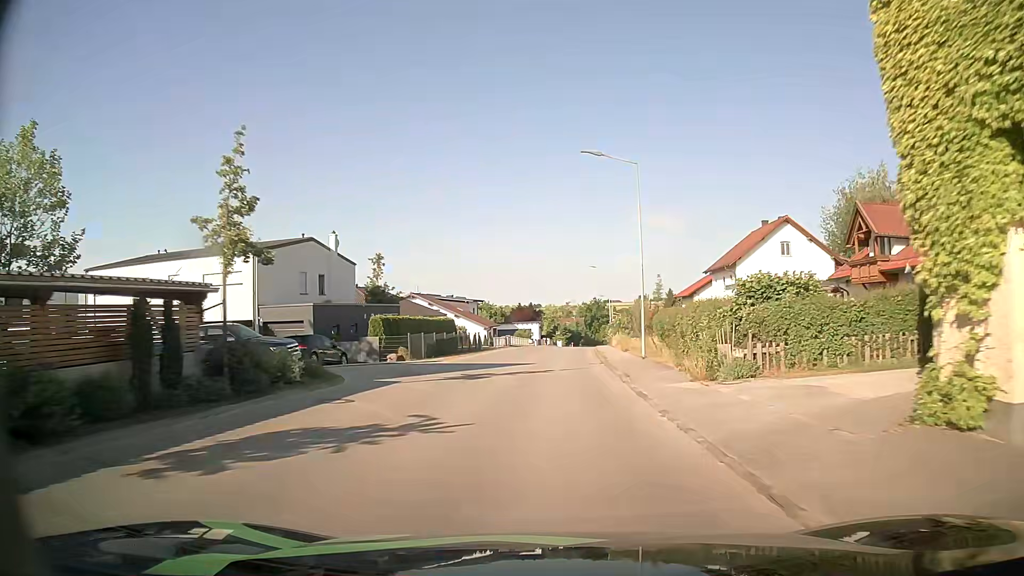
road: tertiary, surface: asphalt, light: Day
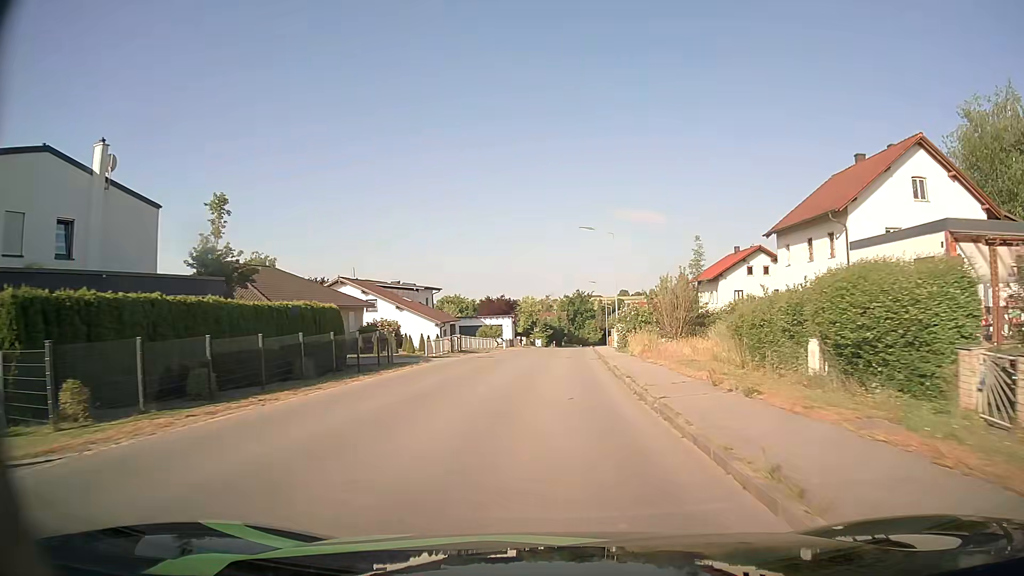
(+0.7, +23.2) m; +3°
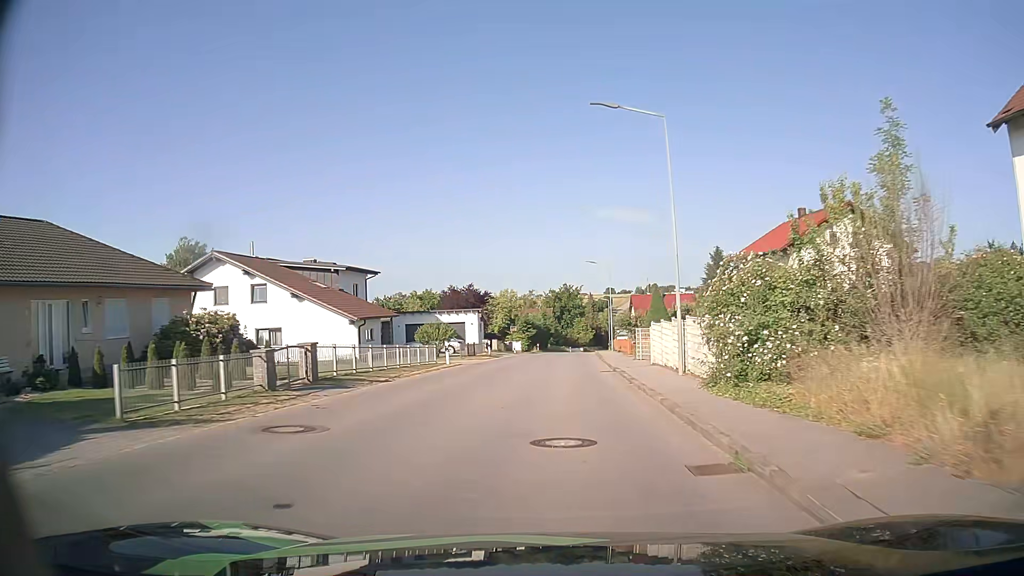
(+0.3, +23.9) m; +1°
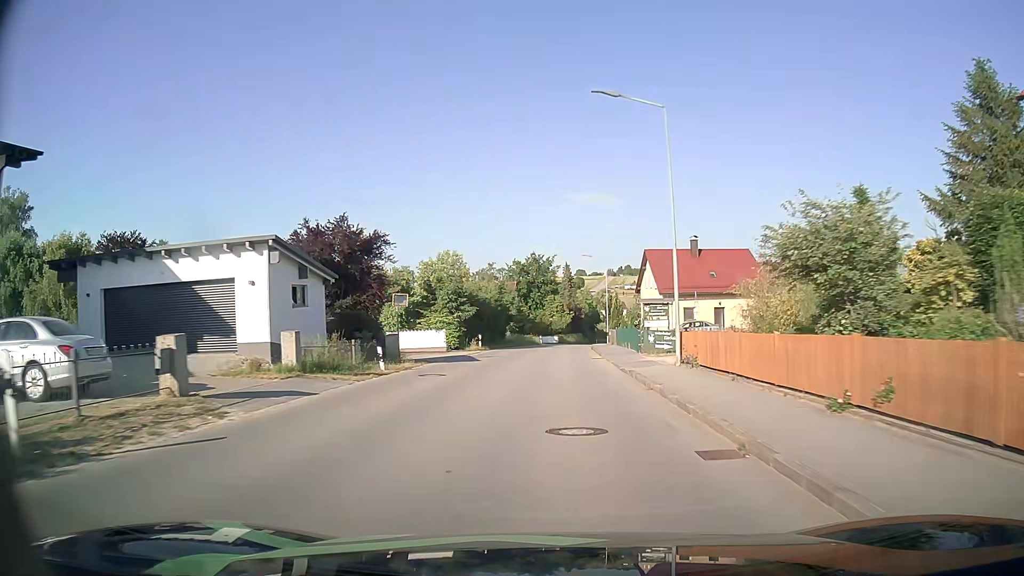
(+0.9, +40.3) m; +2°
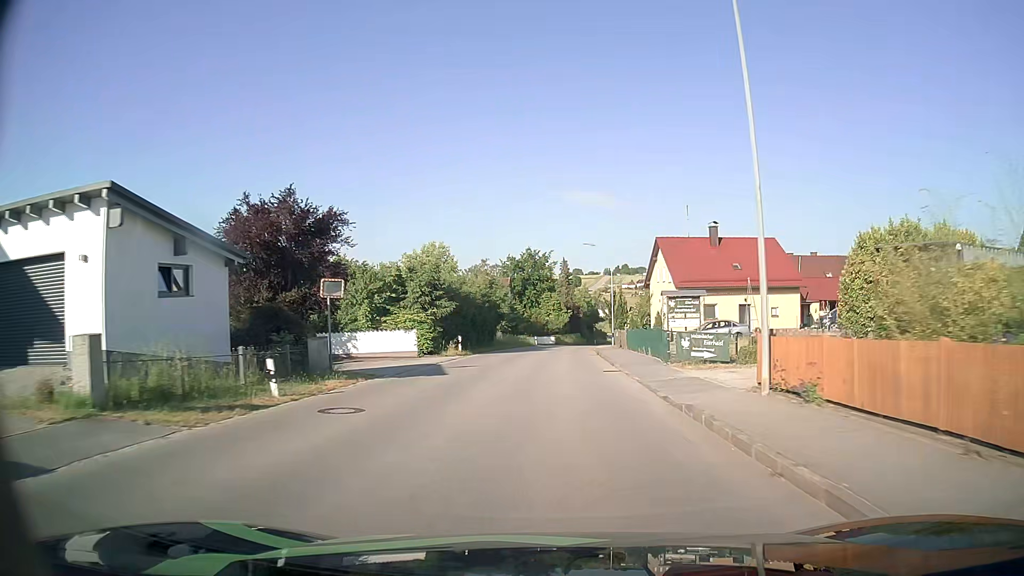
(0.0, +8.1) m; 0°
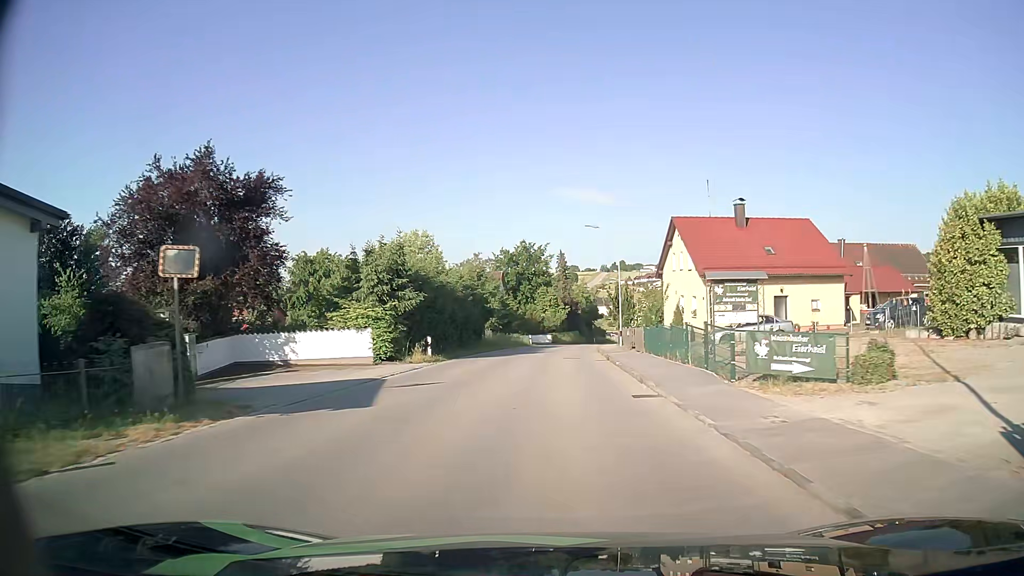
(0.0, +8.0) m; +1°
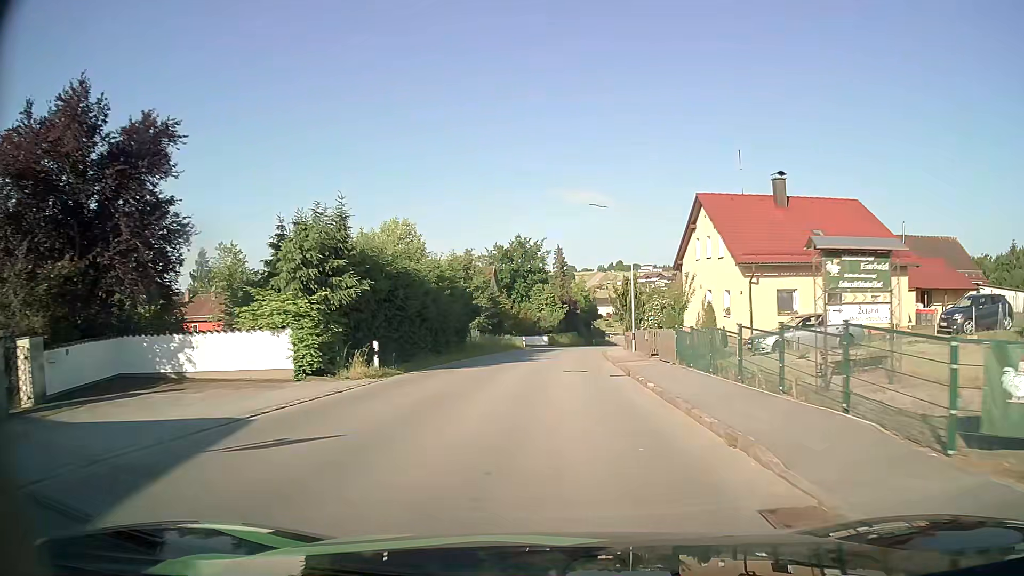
(0.0, +8.0) m; 0°
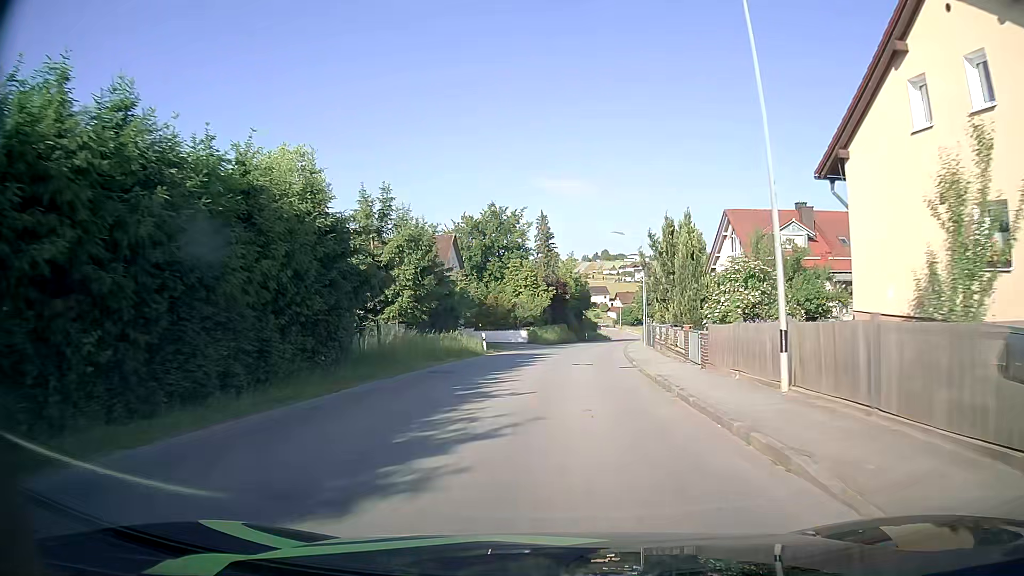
(+0.2, +24.0) m; +1°
(0, +10) (+1, +20) (+1, +30) (+2, +40) (+4, +50) (+5, +60) (+6, +70) (+8, +80) (+9, +89) (+11, +99) m
